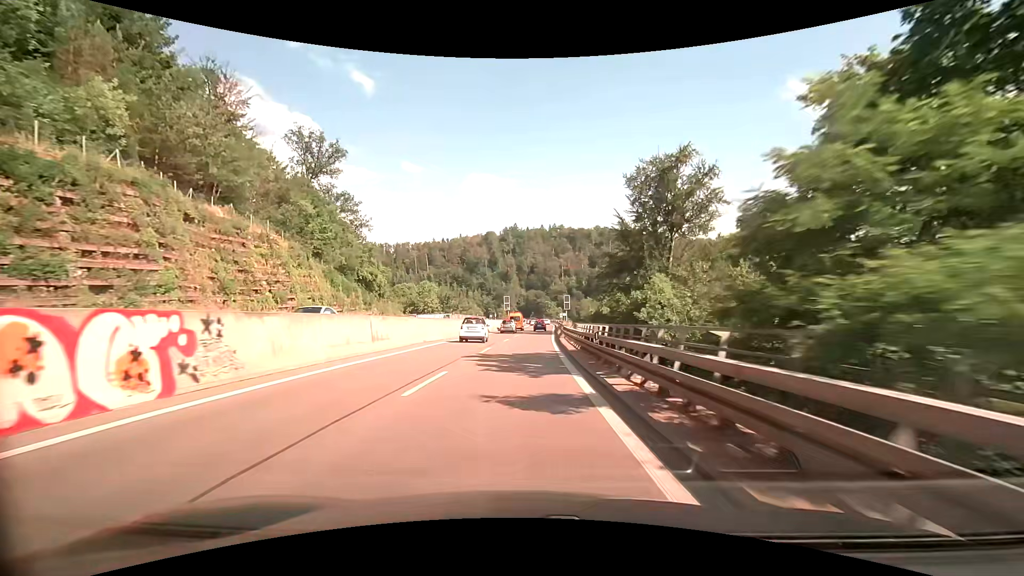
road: trunk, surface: asphalt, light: Day
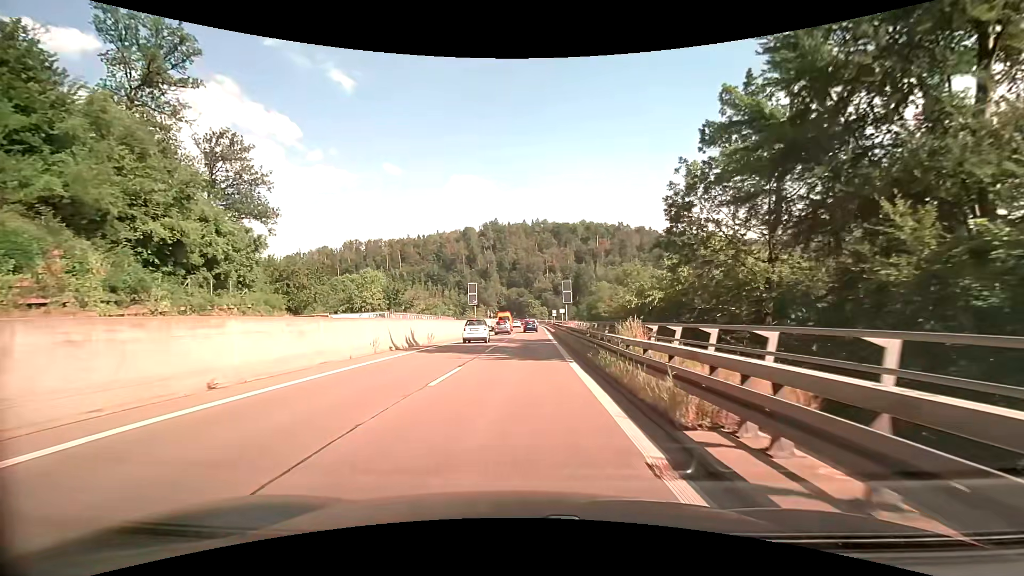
(+0.6, +33.5) m; +2°
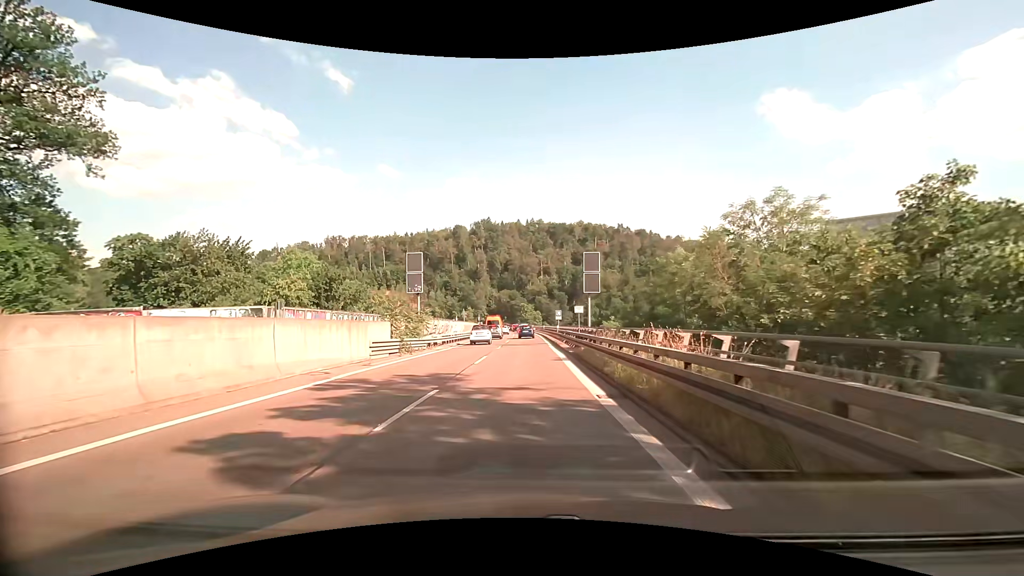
(+0.3, +27.5) m; 0°
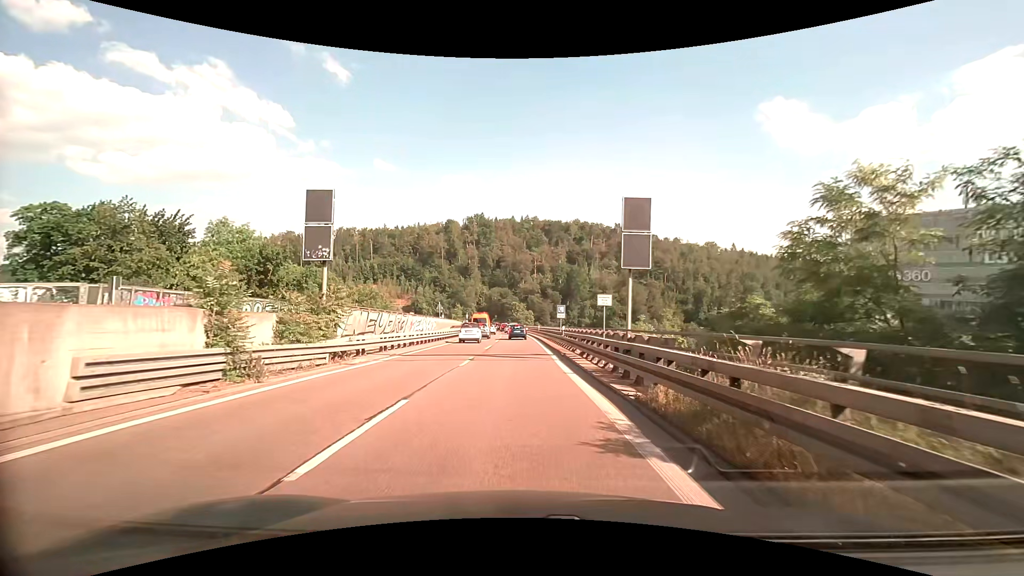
(+0.2, +14.1) m; +1°
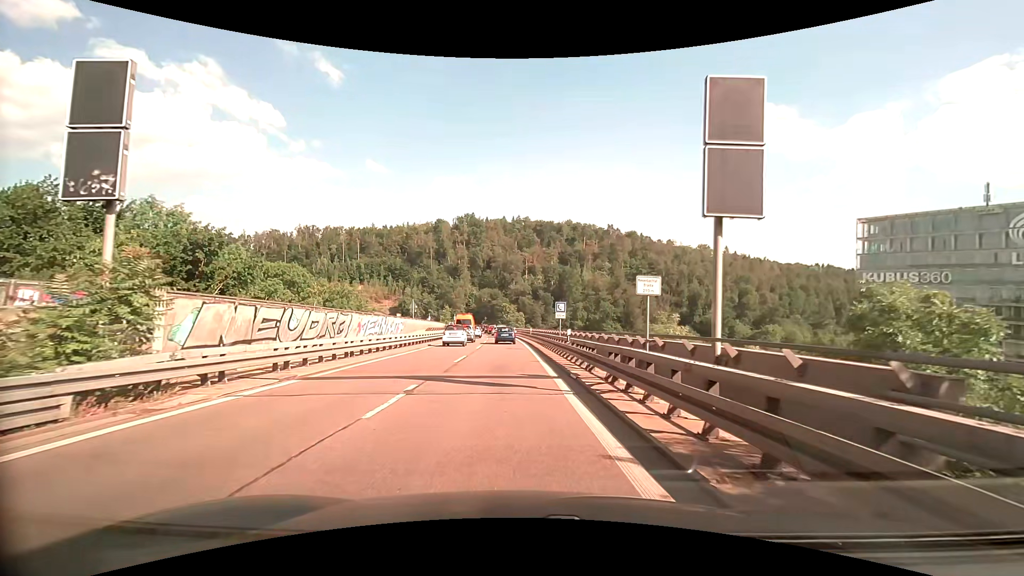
(+0.1, +8.9) m; +1°
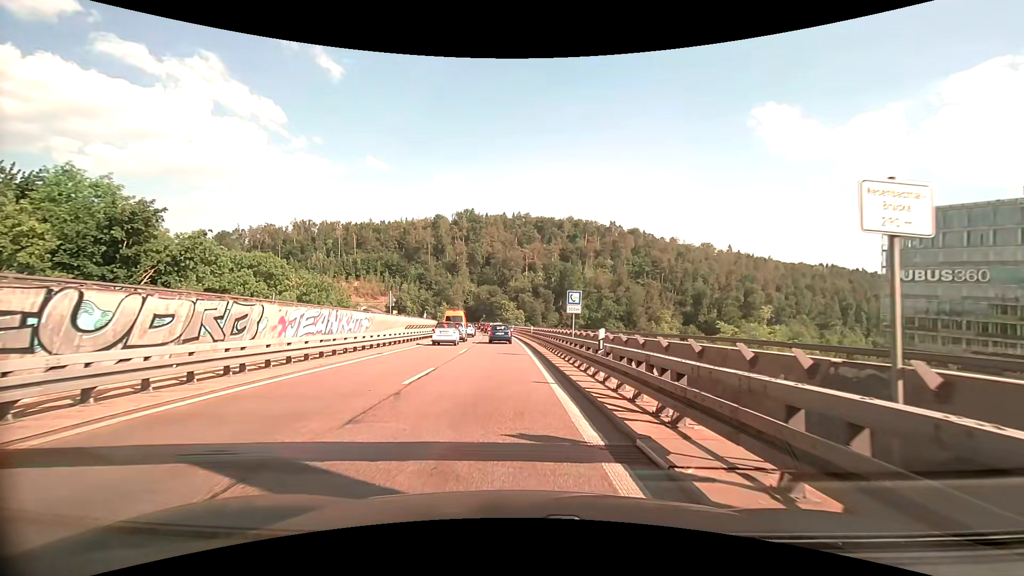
(0.0, +8.0) m; 0°
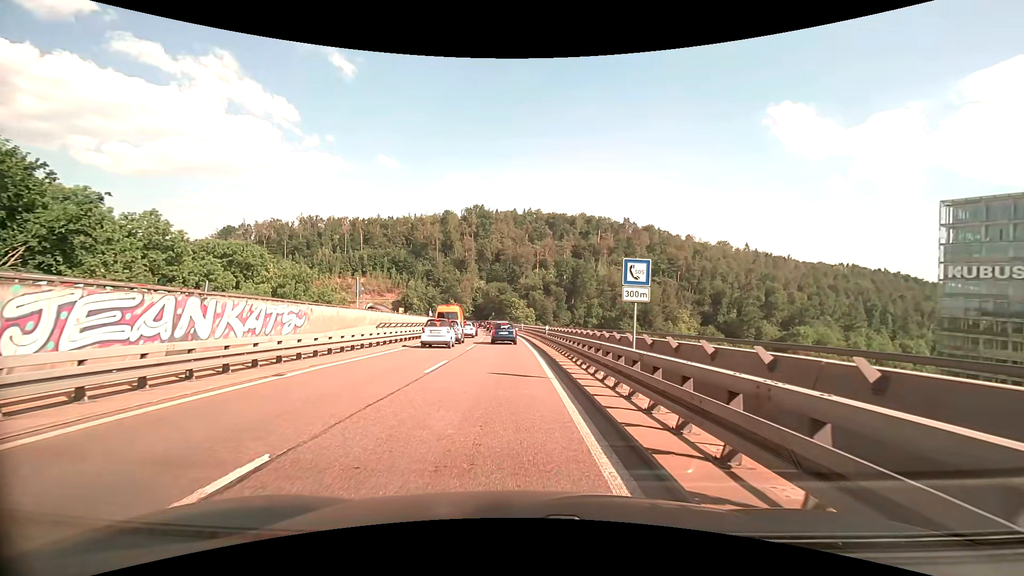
(0.0, +10.2) m; -1°
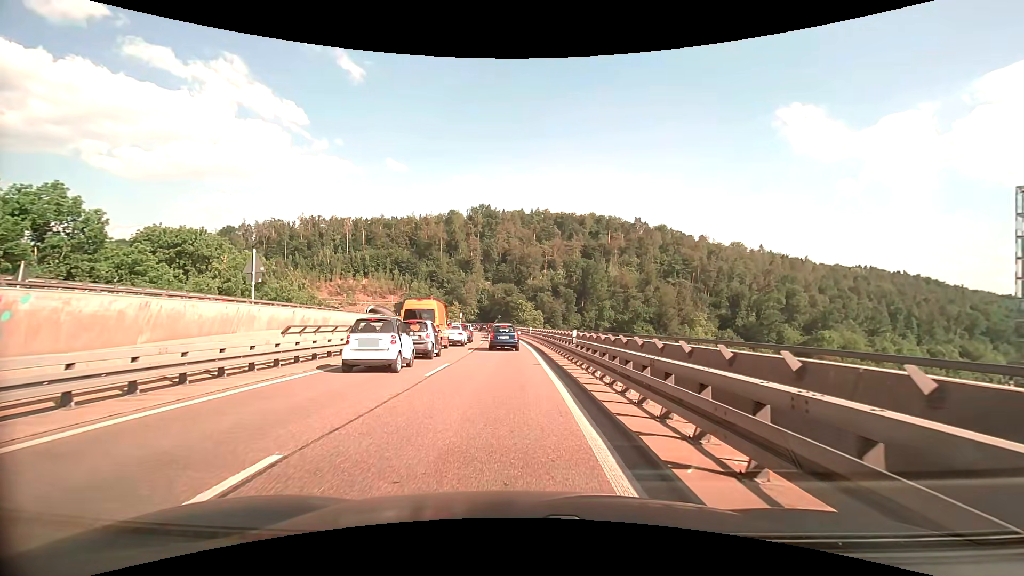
(-0.1, +12.4) m; -1°
